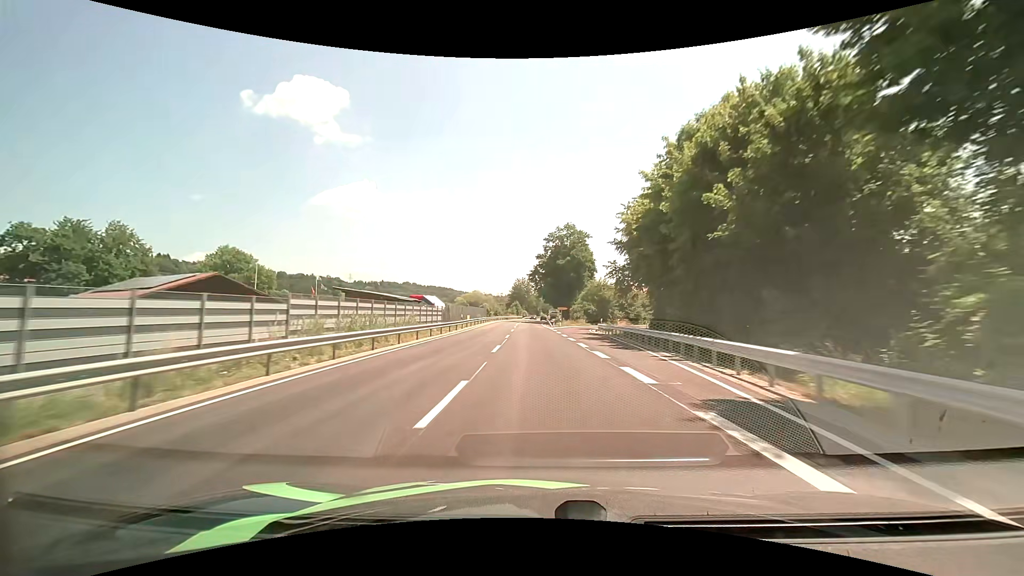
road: primary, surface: asphalt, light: Day
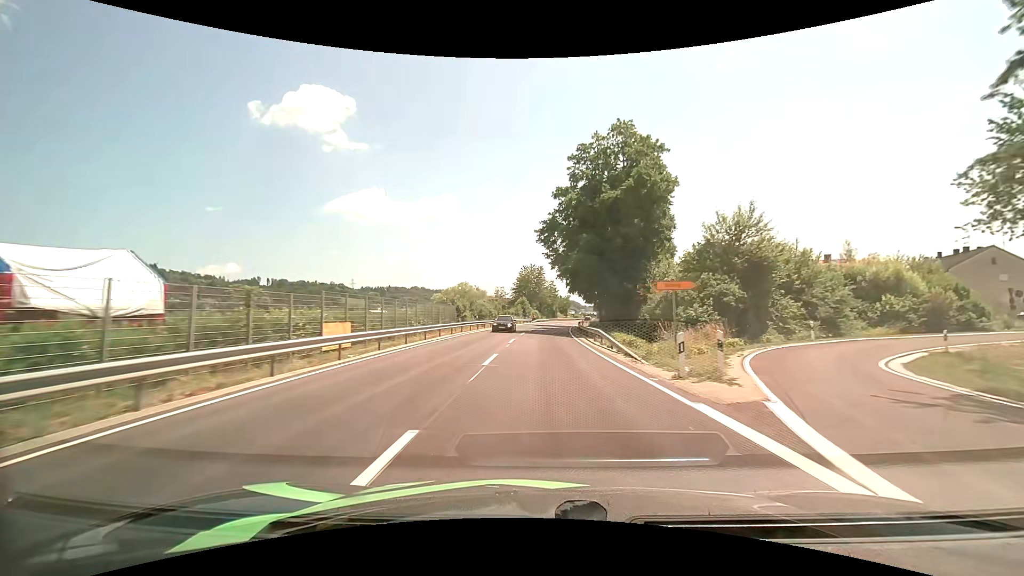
(-1.4, +52.1) m; -2°
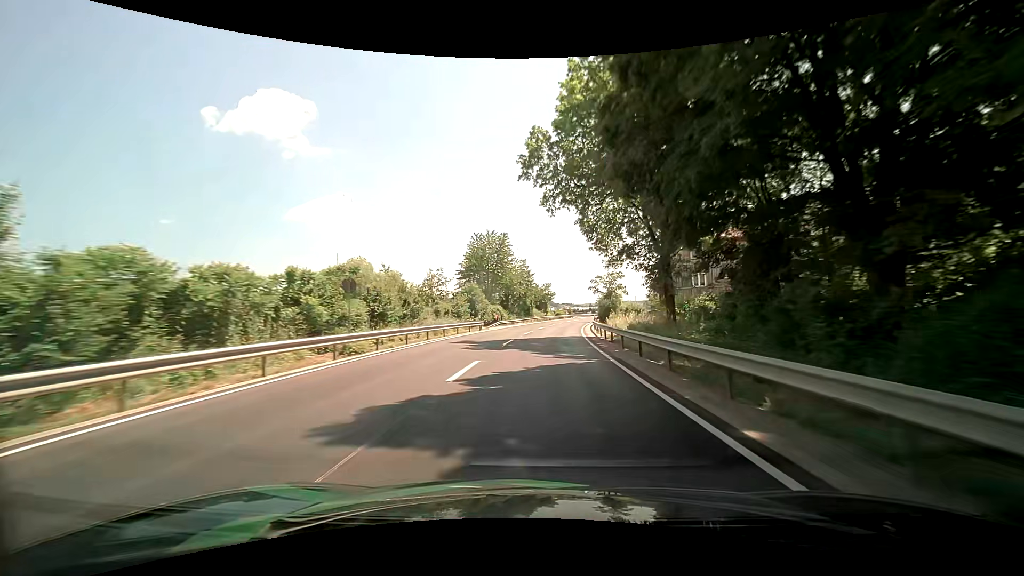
(+1.1, +51.8) m; +3°
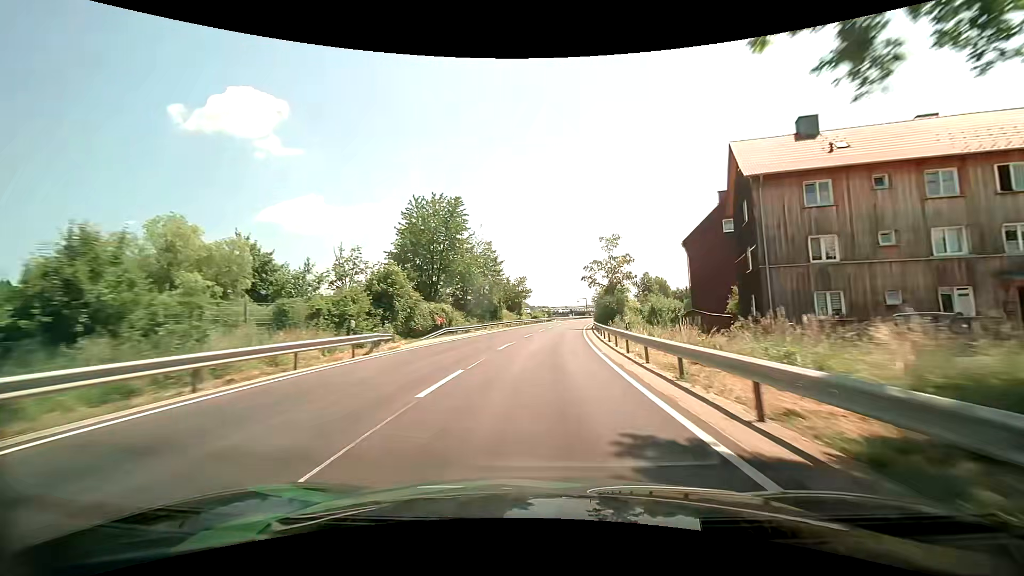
(+0.7, +25.7) m; +3°
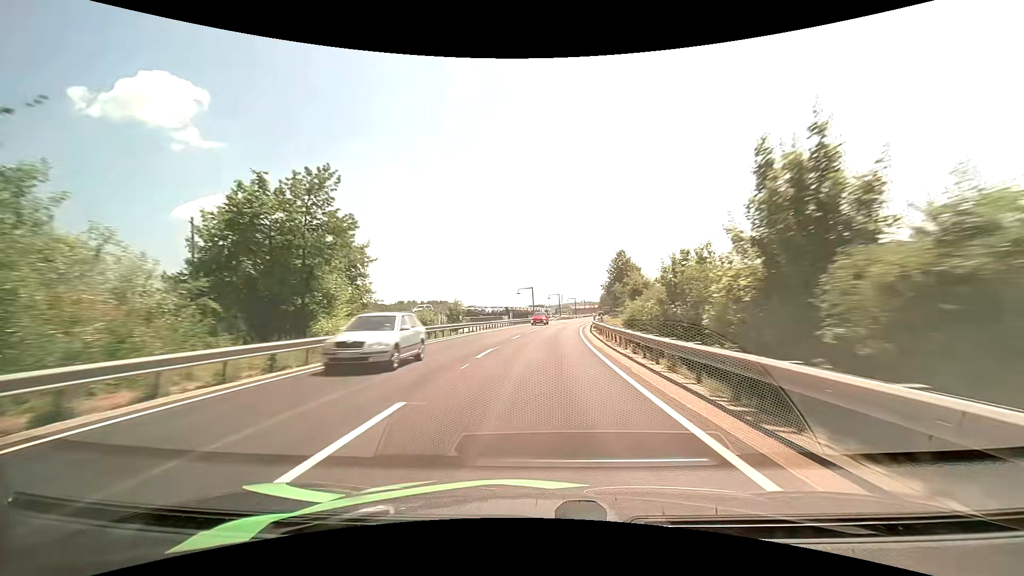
(+3.9, +65.1) m; +7°
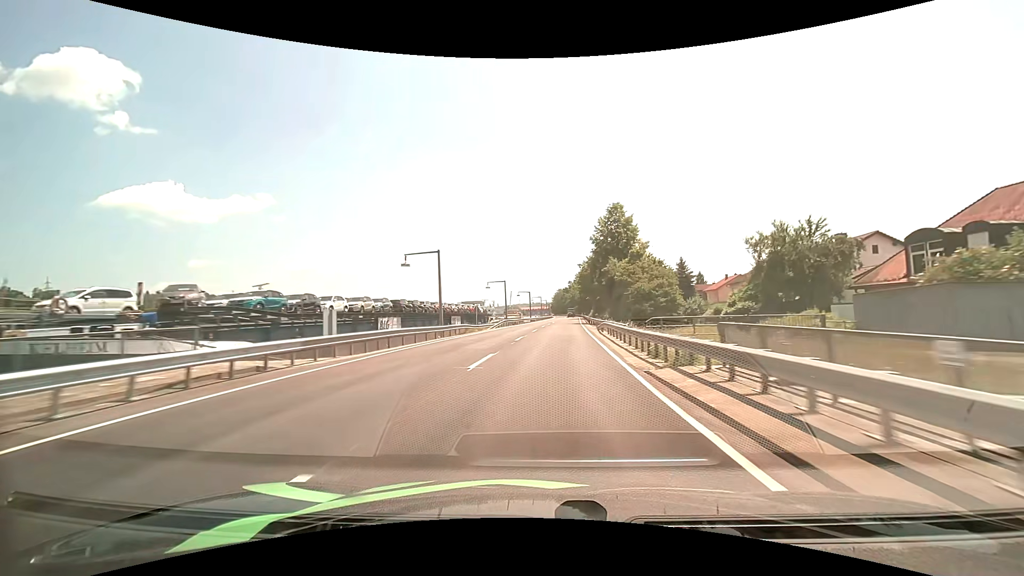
(+2.5, +51.1) m; +6°
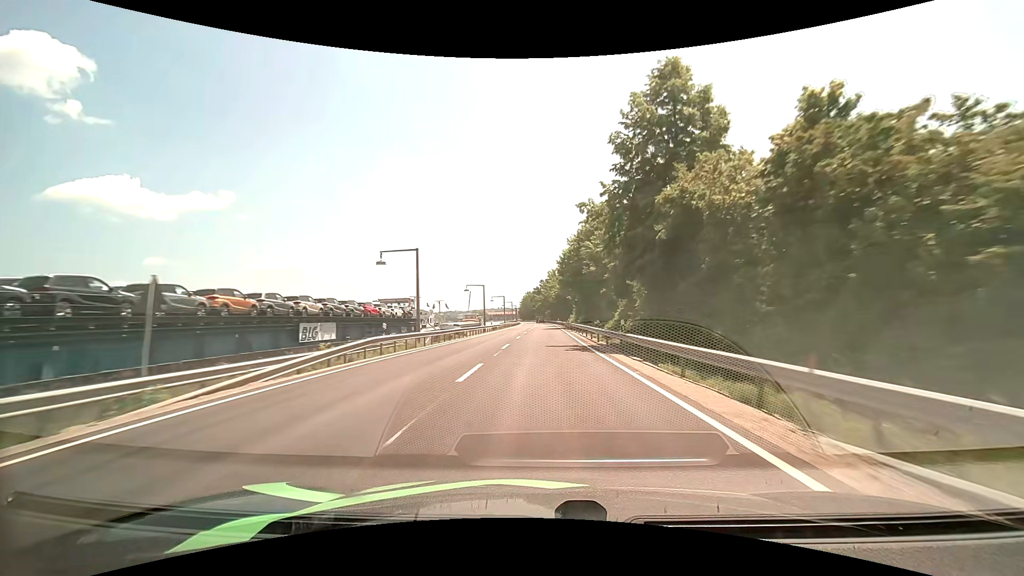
(+1.2, +37.7) m; +4°
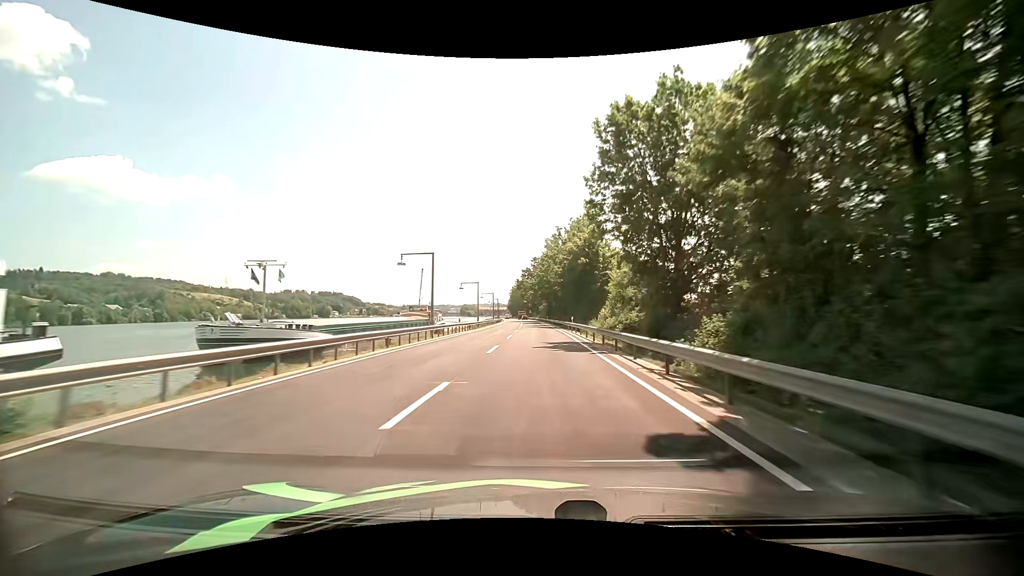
(+0.7, +64.8) m; +1°
(0, +10) (0, +20) (0, +30) (0, +40) (0, +50) (0, +60) (-1, +70) (-1, +80) (-1, +90) (-2, +100) m
